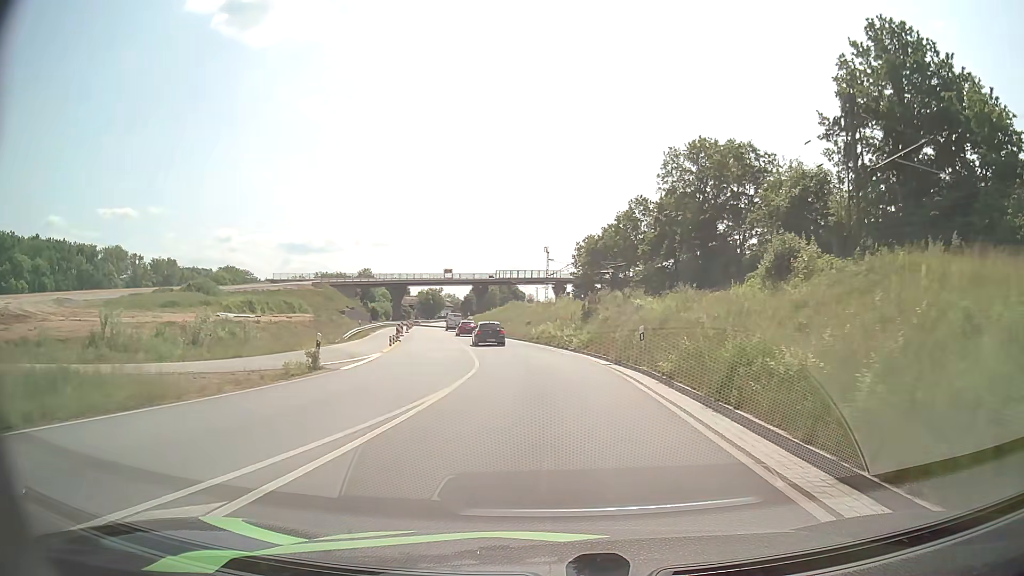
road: primary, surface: asphalt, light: Day
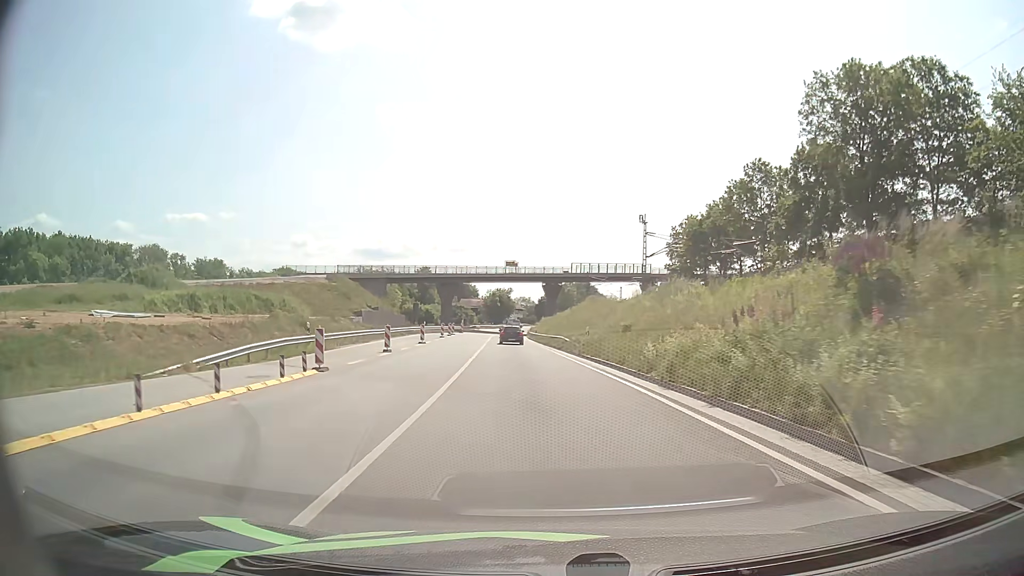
(-1.3, +29.2) m; -6°
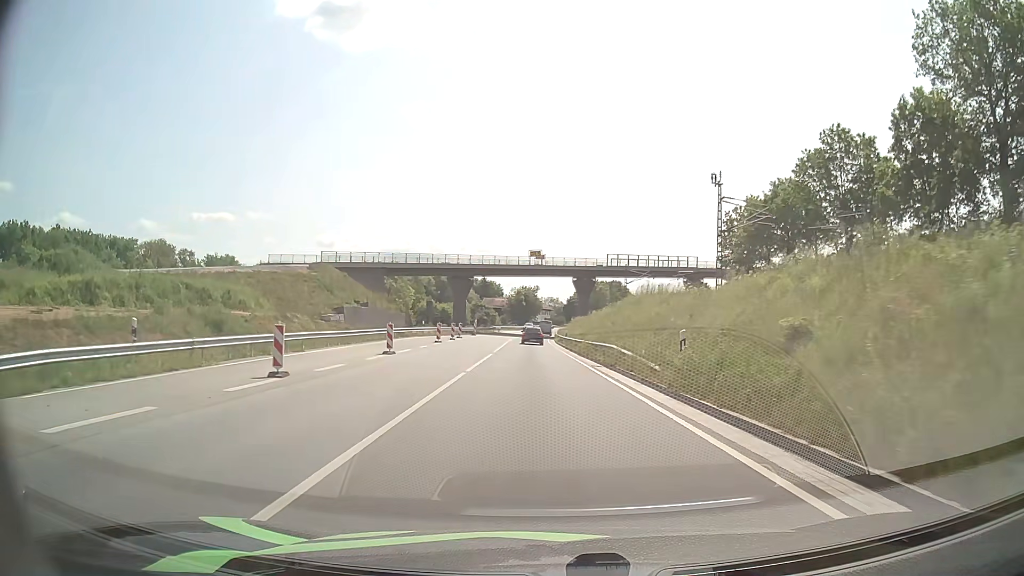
(-0.5, +17.2) m; -3°
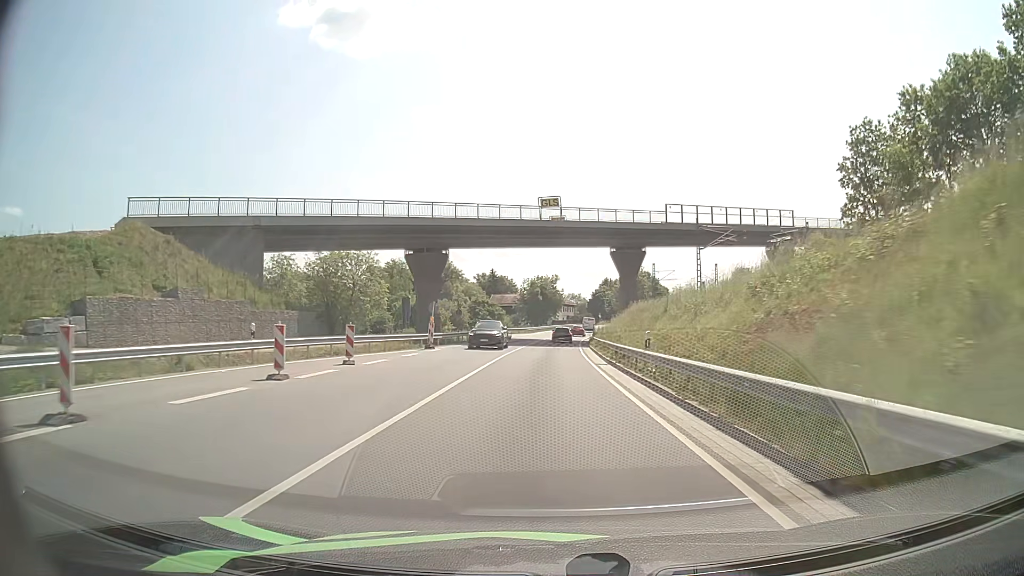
(-0.6, +38.8) m; -2°
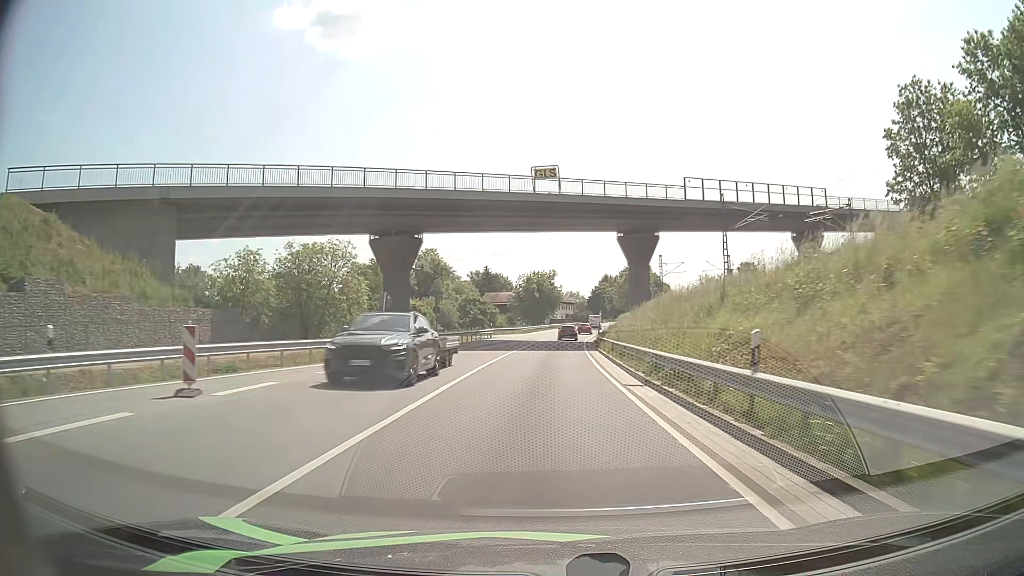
(0.0, +10.5) m; 0°
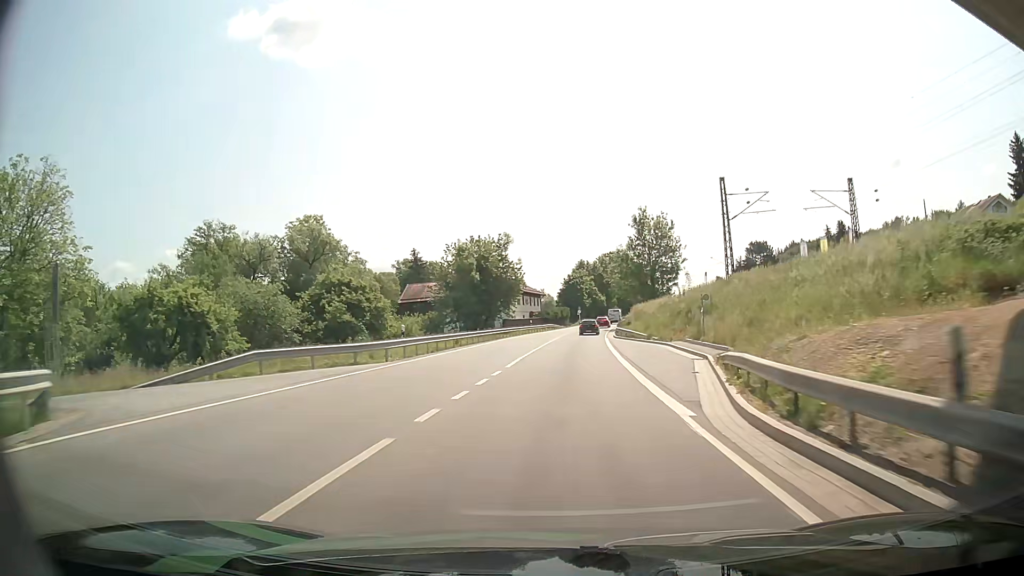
(+1.0, +57.2) m; +3°
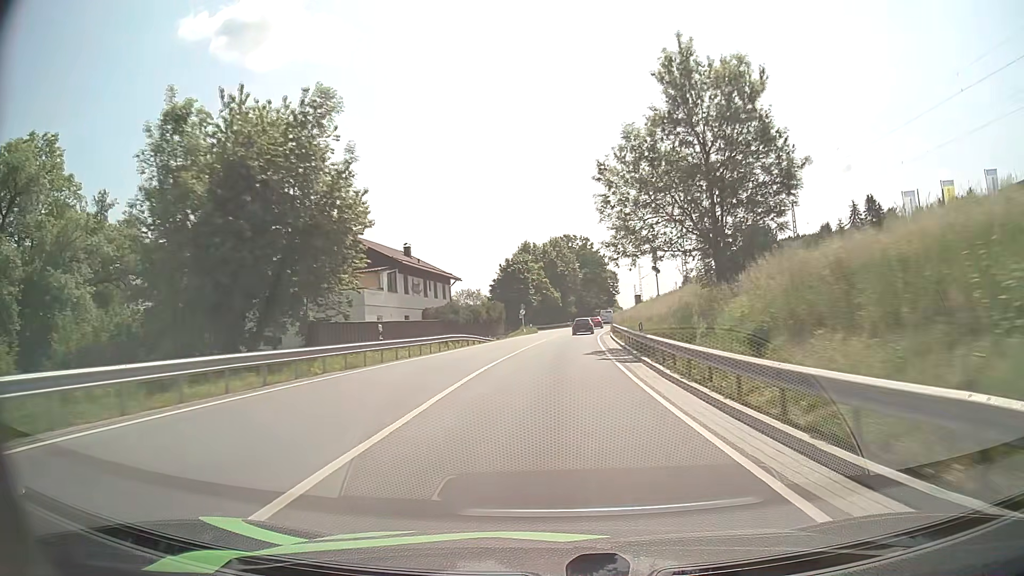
(+2.2, +49.6) m; +5°
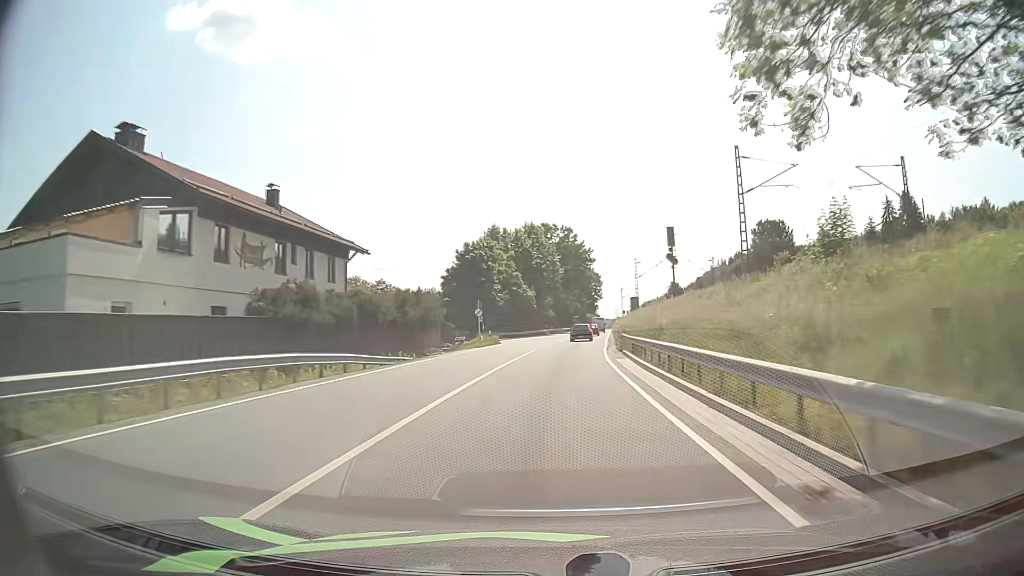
(+0.4, +24.6) m; +2°
(0, +10) (0, +20) (+1, +30) (+1, +40) (+2, +50) (+3, +60) (+4, +70) (+5, +80) (+6, +90) (+7, +100) m
